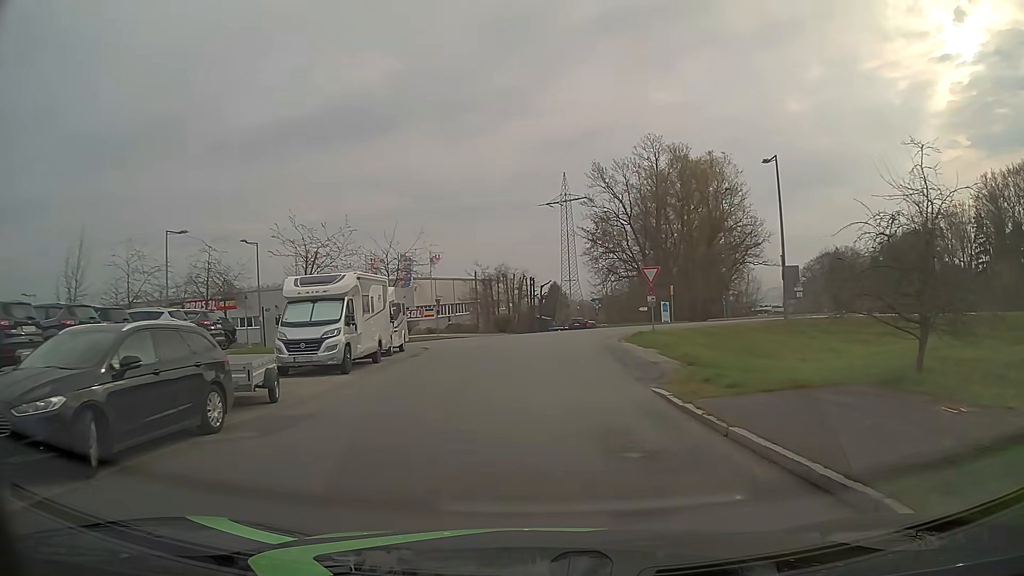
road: residential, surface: asphalt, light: Day
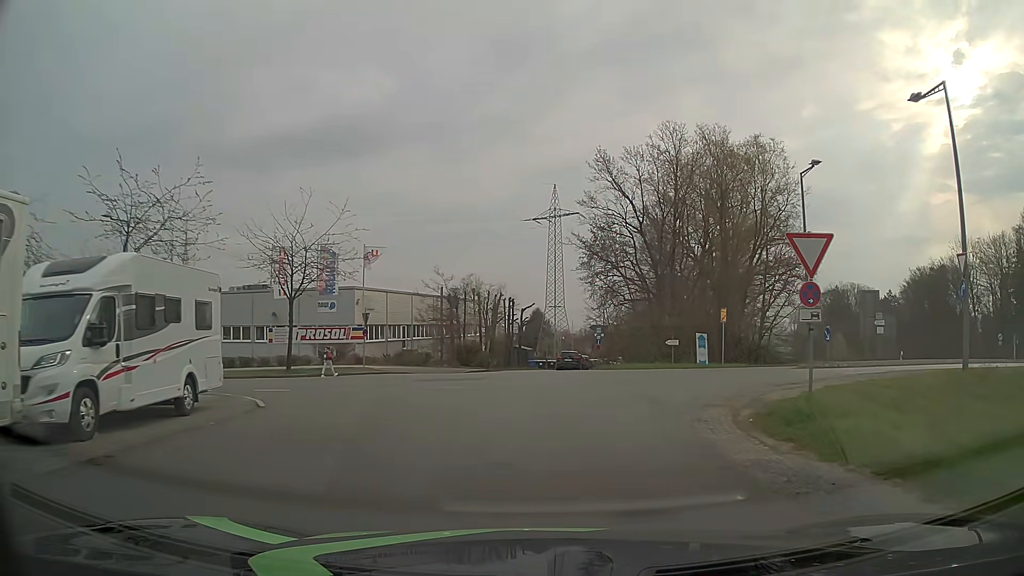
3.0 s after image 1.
(+0.3, +18.1) m; +2°
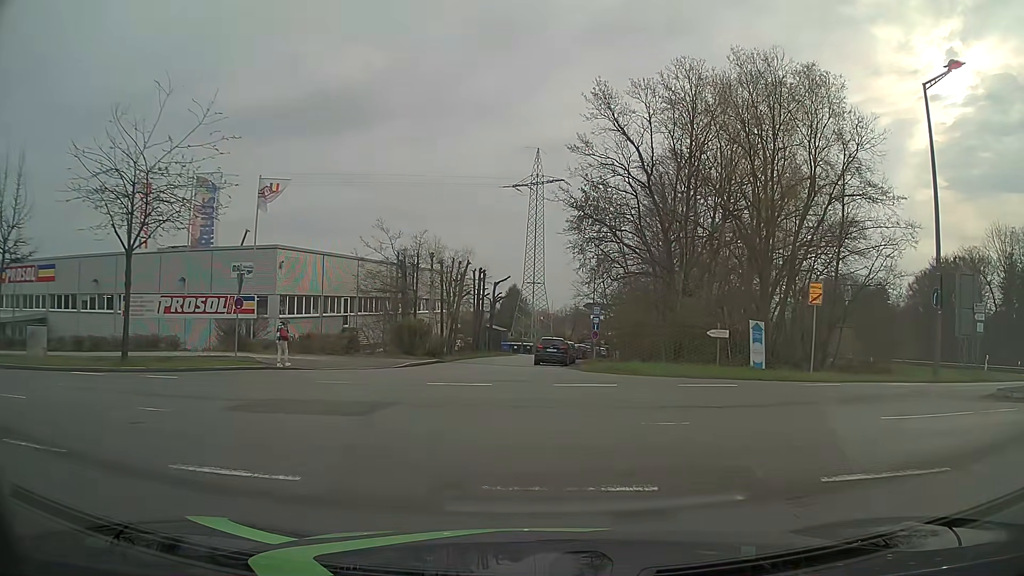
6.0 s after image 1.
(+0.3, +12.9) m; +3°
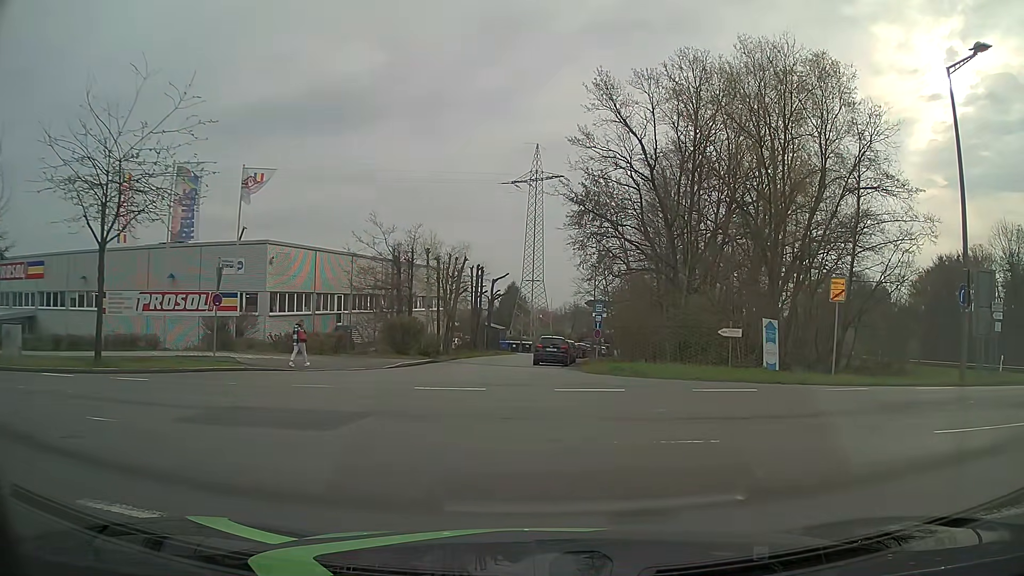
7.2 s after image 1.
(0.0, +1.4) m; 0°
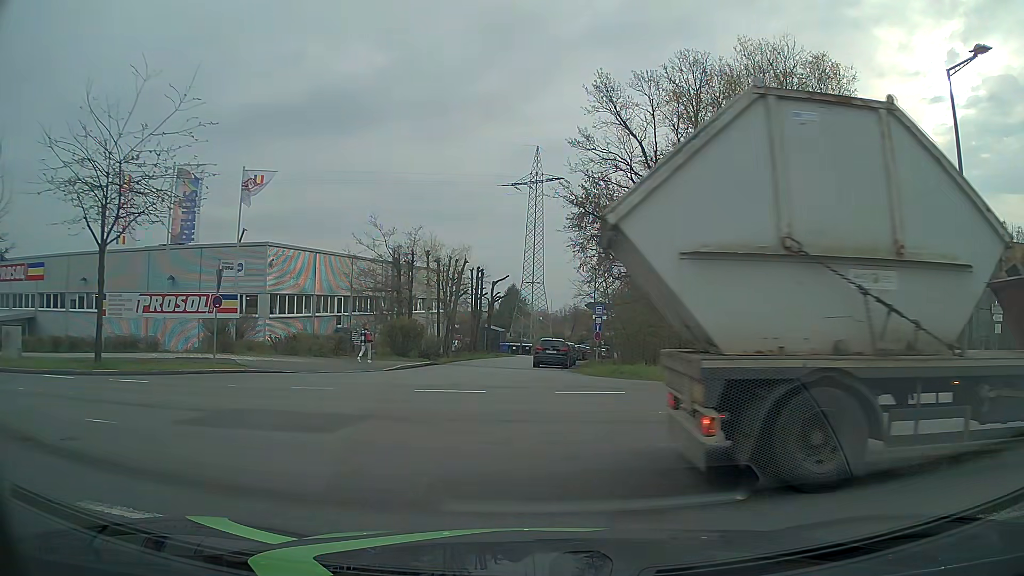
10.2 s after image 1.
(0.0, +0.1) m; 0°
(-4, +9) (-12, +14) (-22, +16) (-32, +17) (-42, +18) (-52, +19) (-62, +20) (-72, +22) (-81, +24) (-91, +26) m
